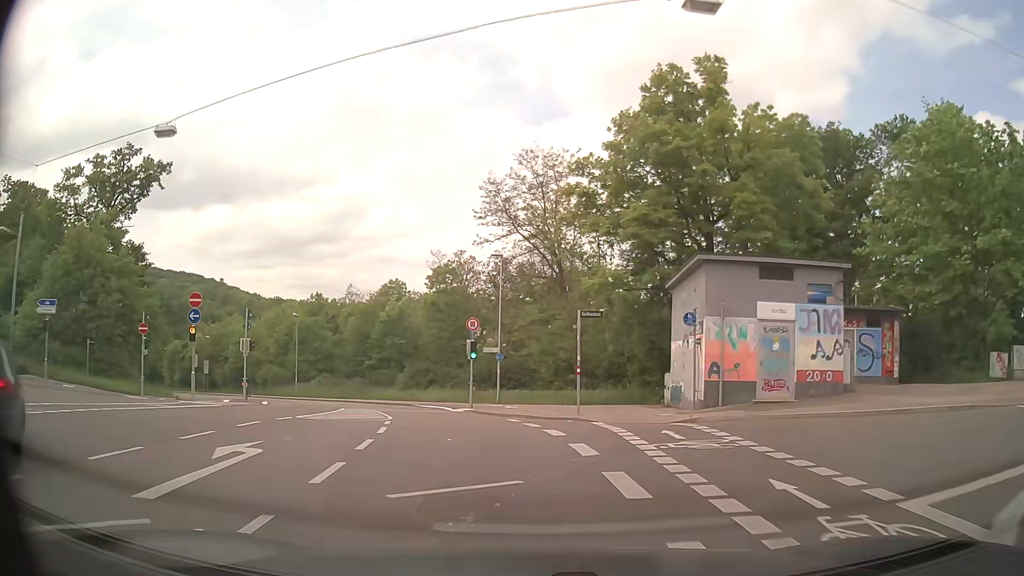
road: secondary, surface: asphalt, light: Day
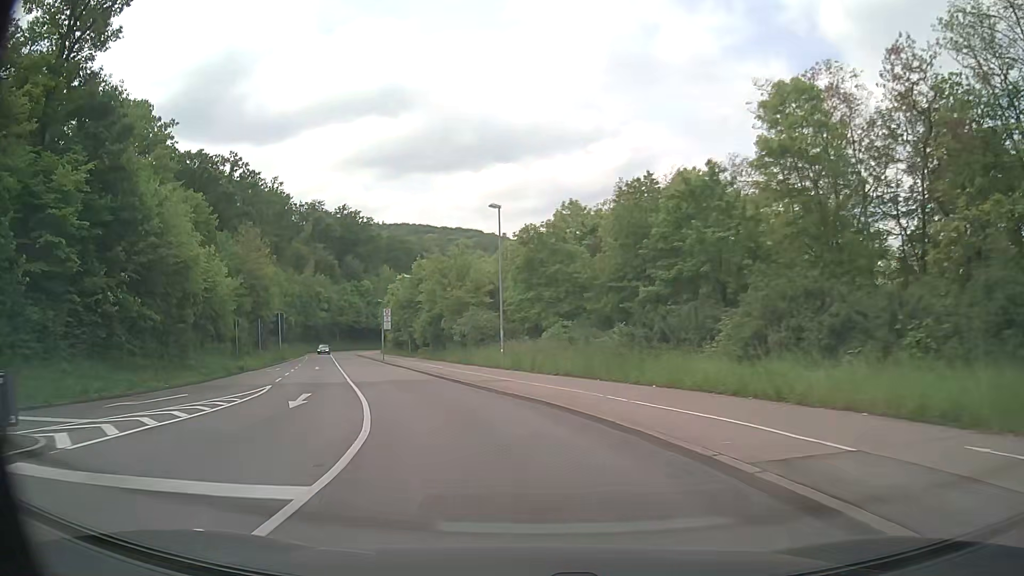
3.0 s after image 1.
(-6.7, +34.0) m; -25°
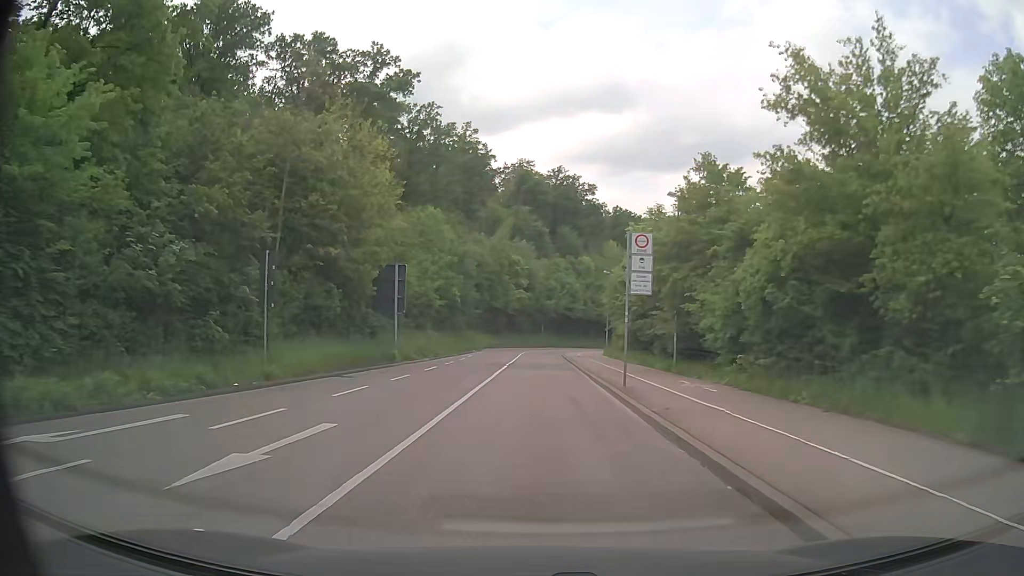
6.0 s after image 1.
(-8.6, +36.5) m; -19°
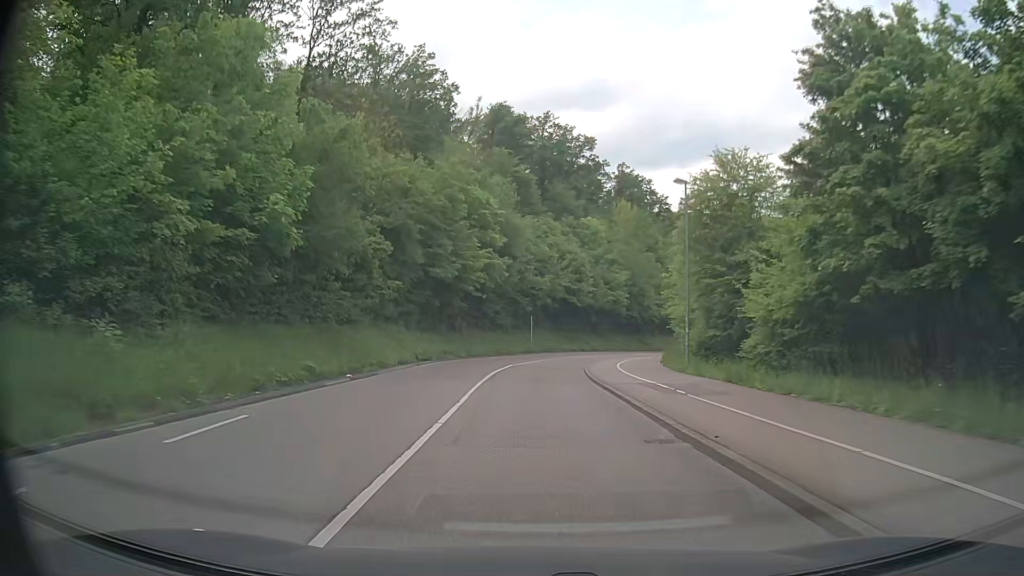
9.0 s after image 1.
(+0.1, +37.9) m; +1°
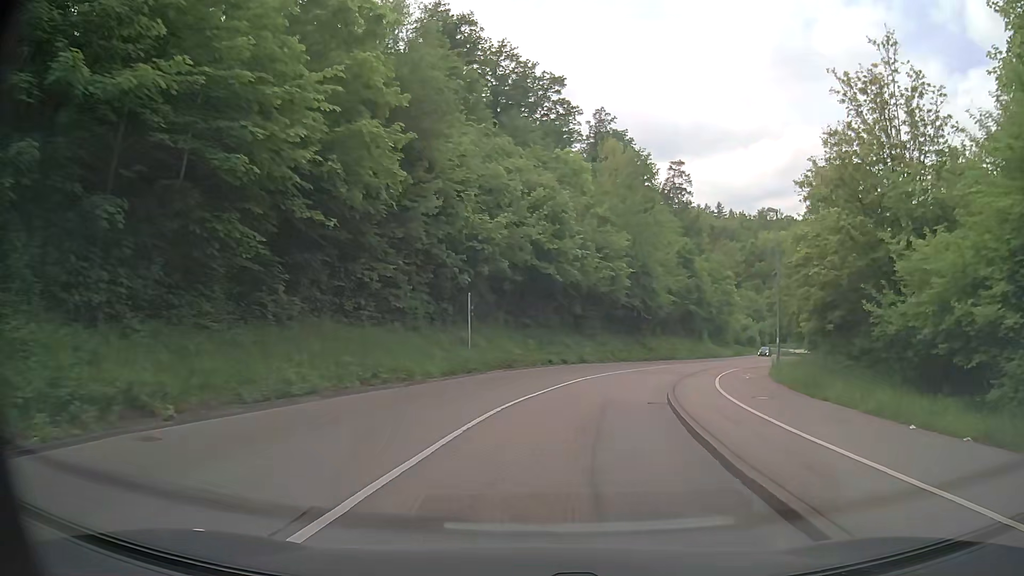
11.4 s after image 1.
(+0.6, +30.2) m; +4°
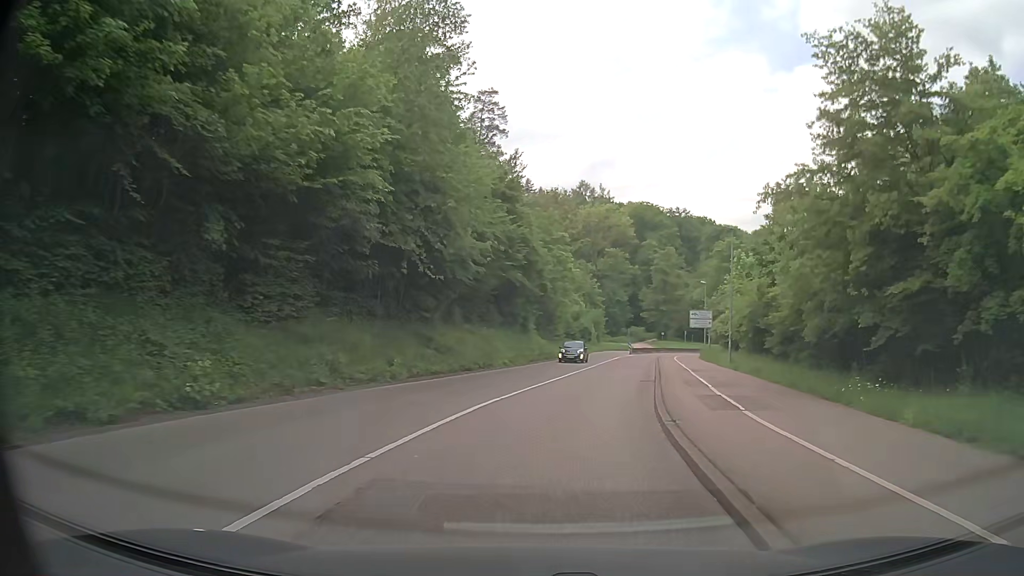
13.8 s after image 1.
(+5.4, +29.6) m; +18°
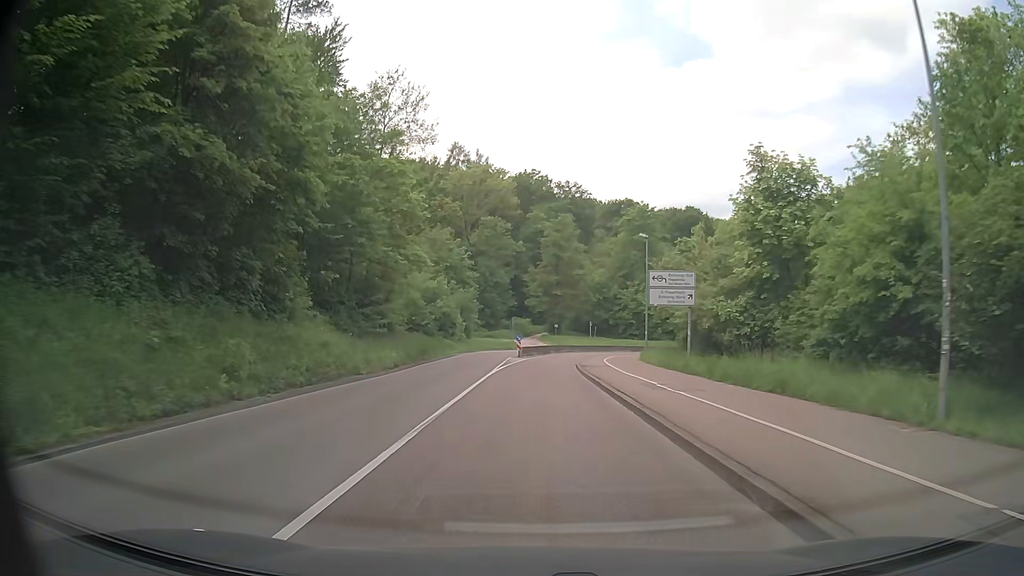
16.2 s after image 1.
(+3.7, +30.3) m; +10°
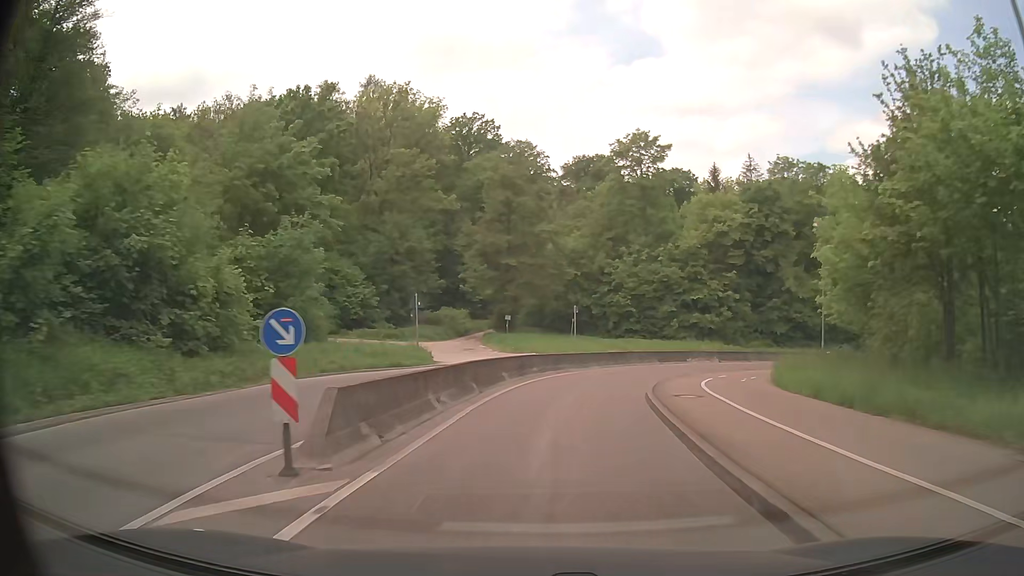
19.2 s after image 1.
(+1.1, +38.2) m; +5°
(0, +10) (+2, +20) (+5, +29) (+10, +38) (+17, +45) (+26, +49) (+36, +52) (+46, +51) (+55, +49) (+64, +44) m
